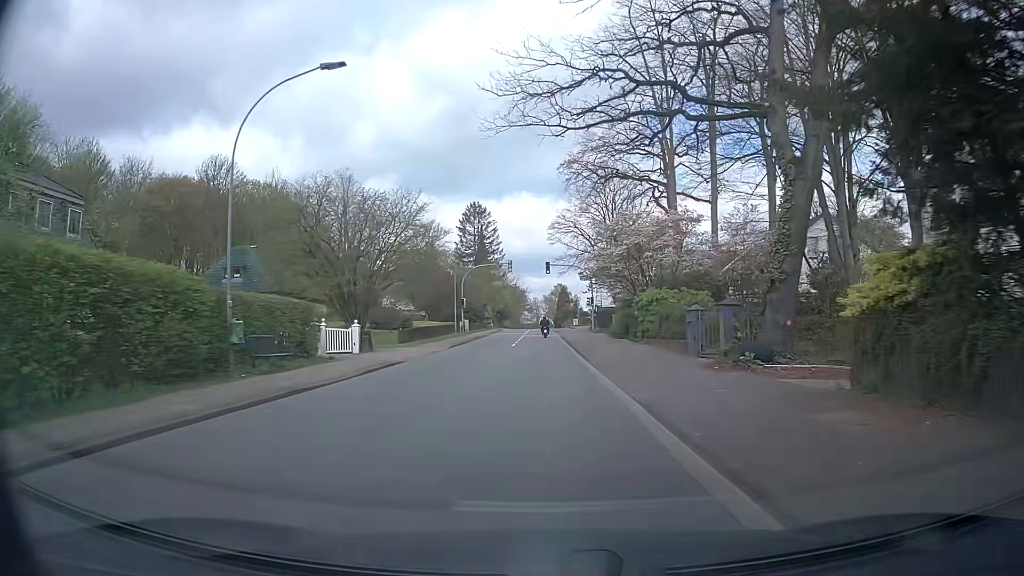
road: secondary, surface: asphalt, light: Day
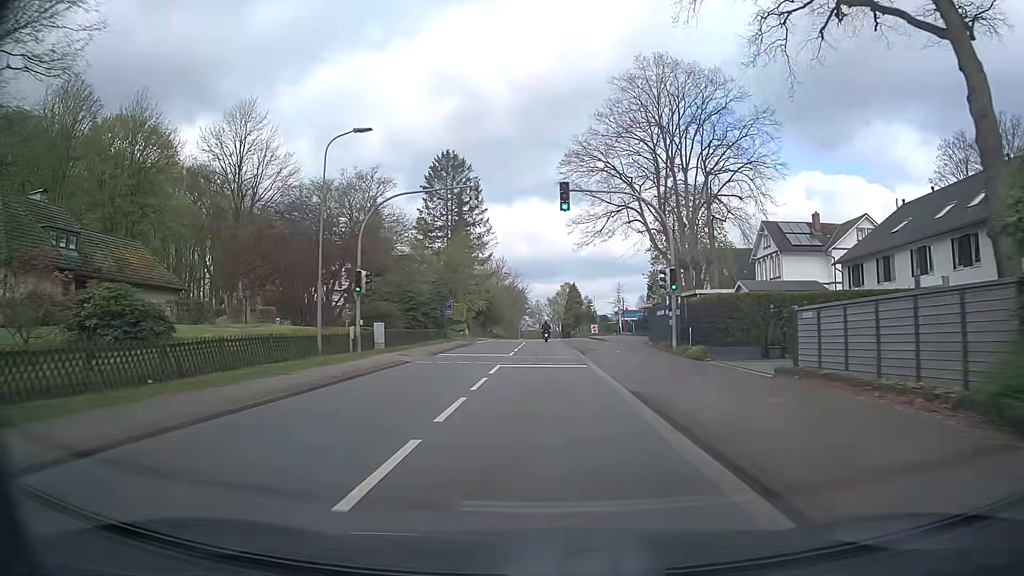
(-0.2, +37.7) m; -1°
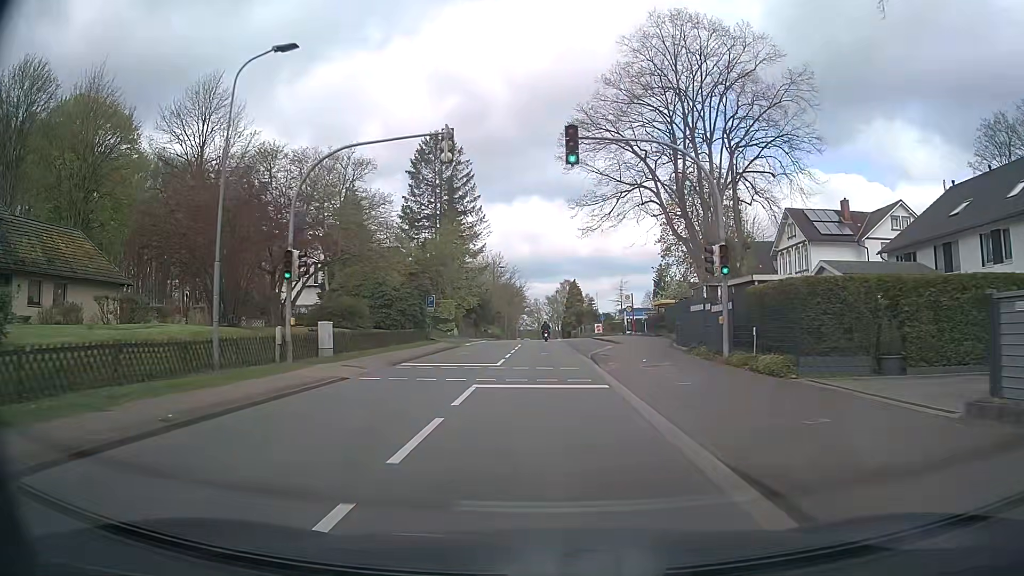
(0.0, +7.5) m; 0°
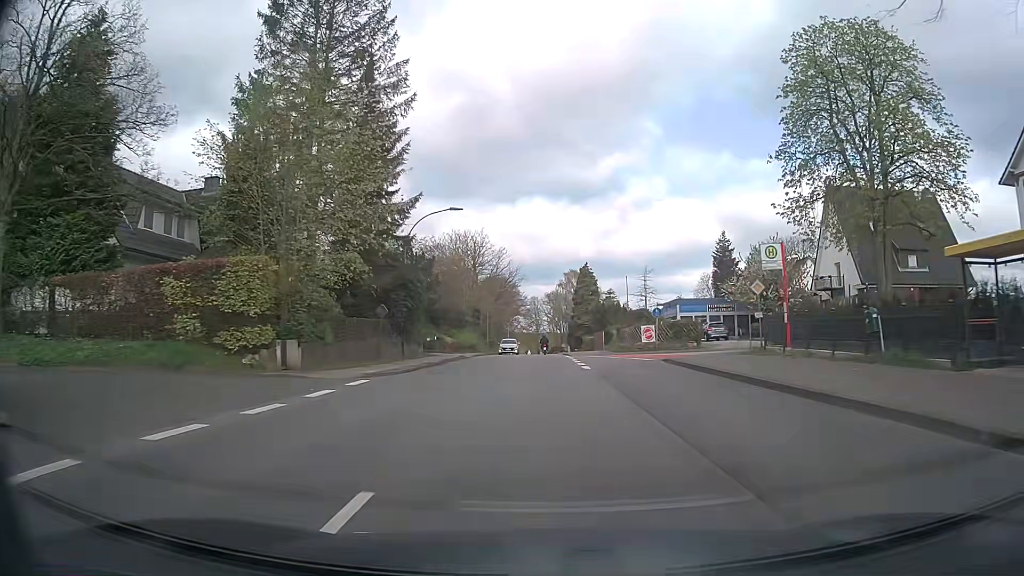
(+0.2, +37.7) m; 0°
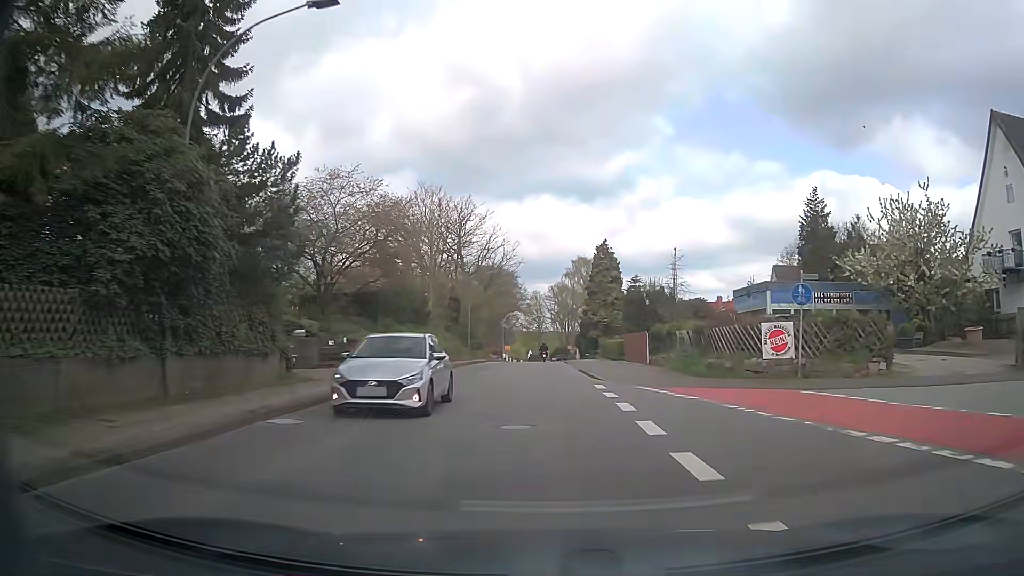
(-0.1, +22.9) m; 0°
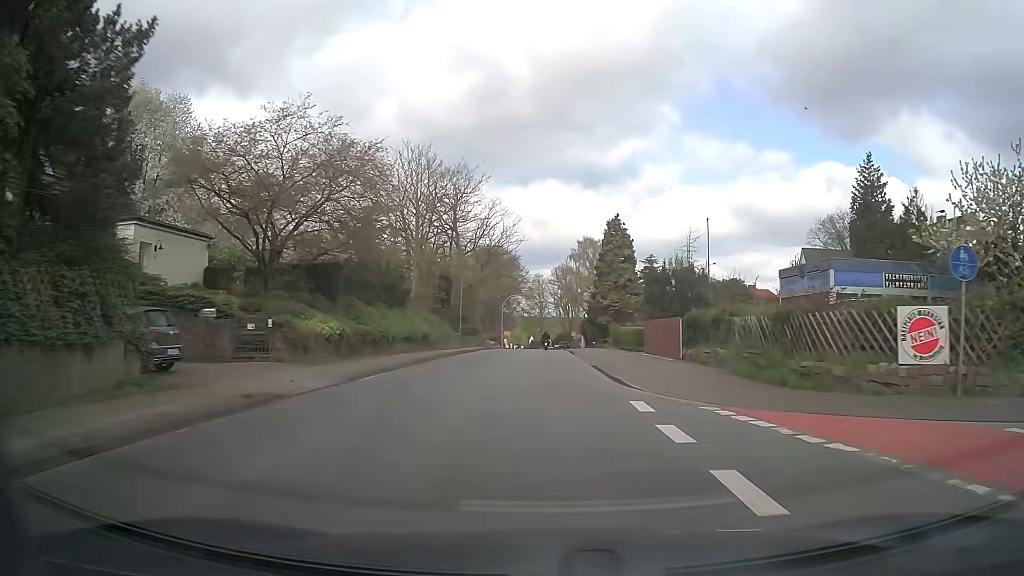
(0.0, +7.7) m; 0°
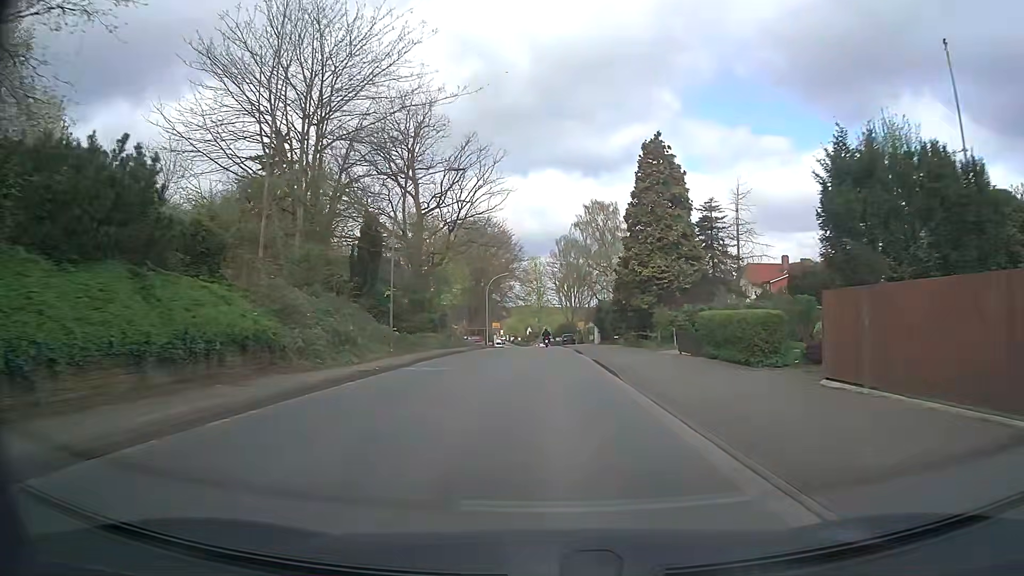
(0.0, +23.2) m; 0°
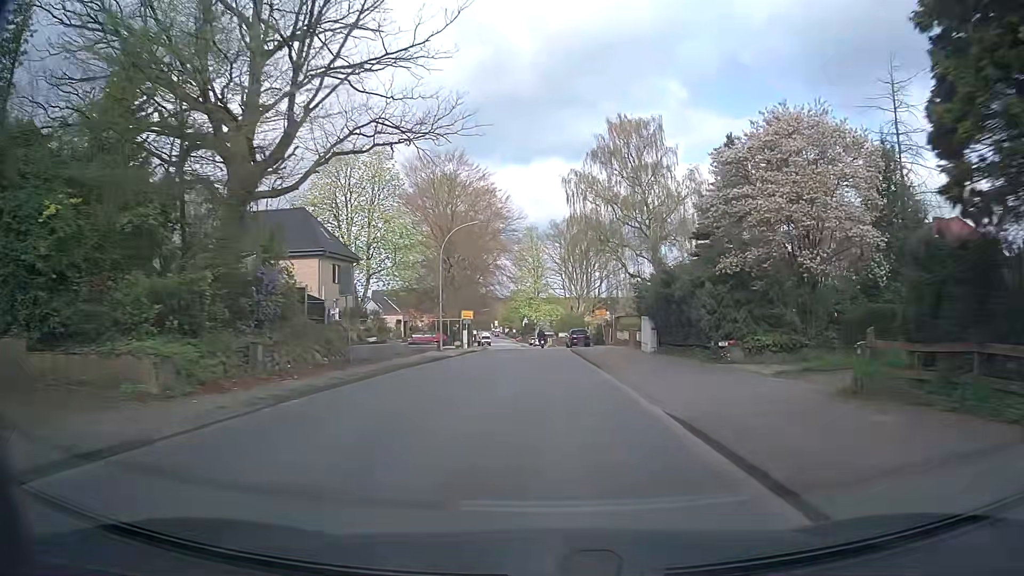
(+0.4, +31.1) m; +1°
(0, +10) (0, +20) (0, +30) (0, +40) (0, +50) (-1, +60) (-1, +70) (-2, +80) (-3, +90) (-4, +100) m
